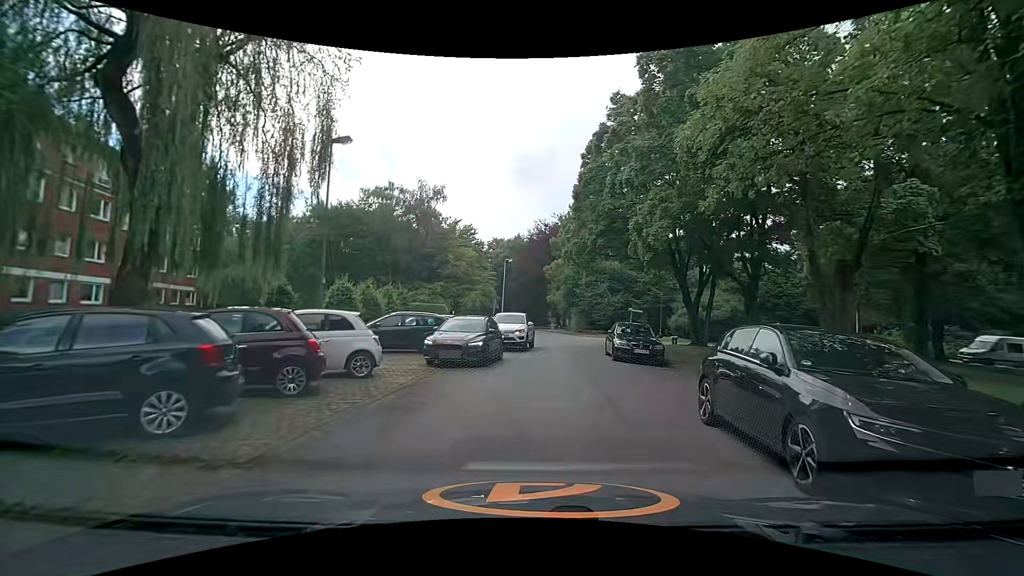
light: Day
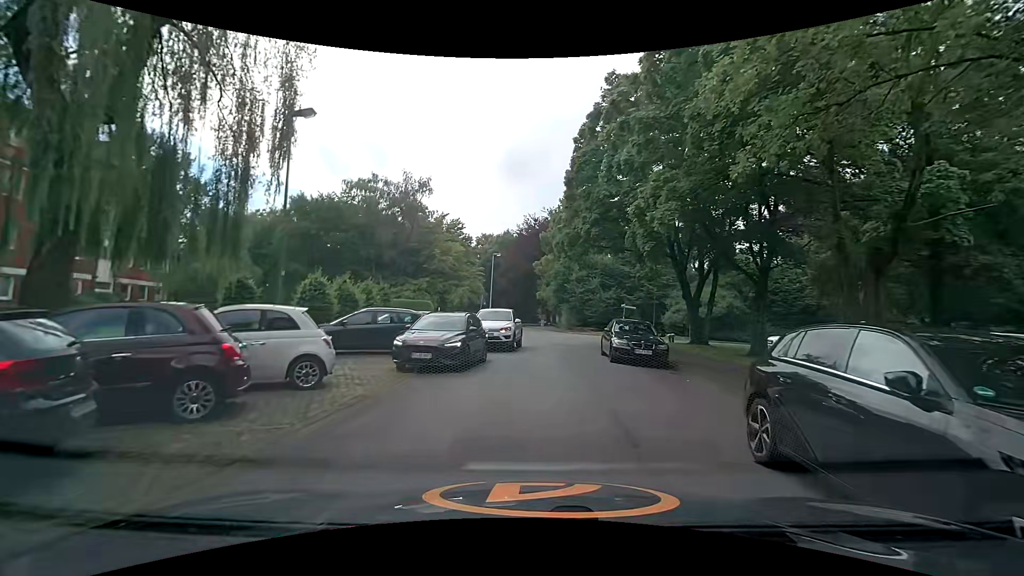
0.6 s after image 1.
(0.0, +2.1) m; 0°
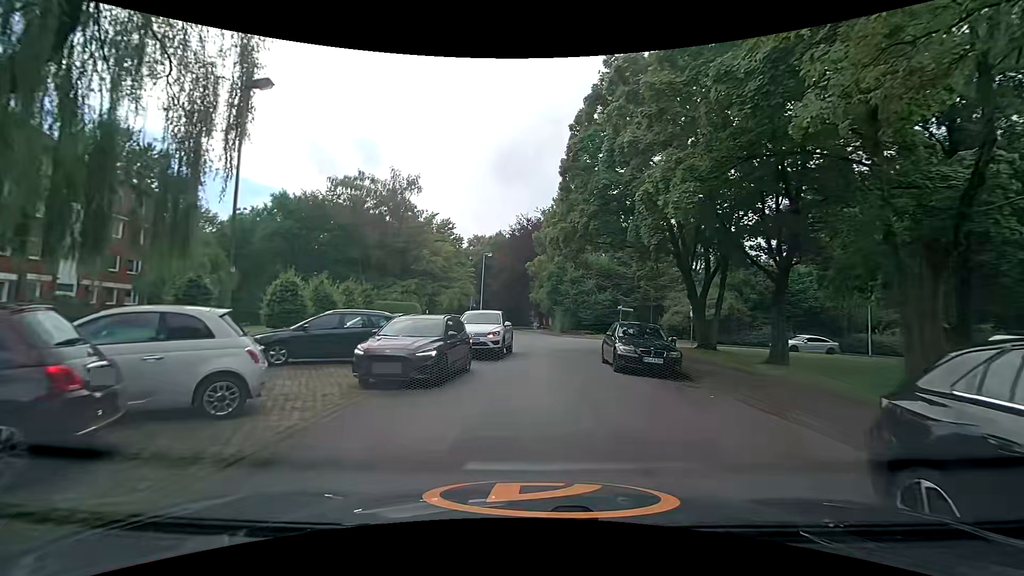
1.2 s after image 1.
(0.0, +2.2) m; 0°
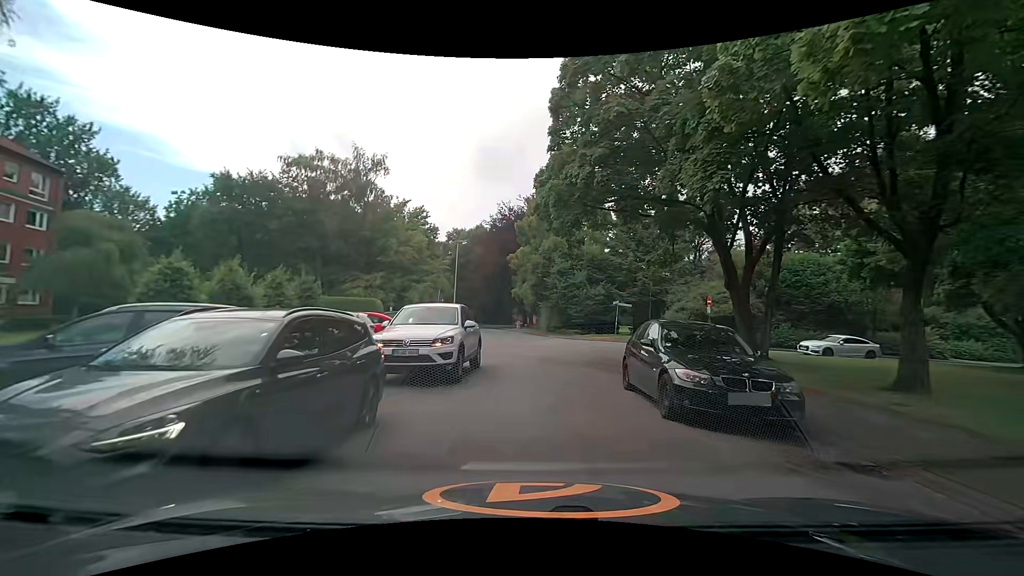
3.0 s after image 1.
(+0.3, +6.7) m; +2°
